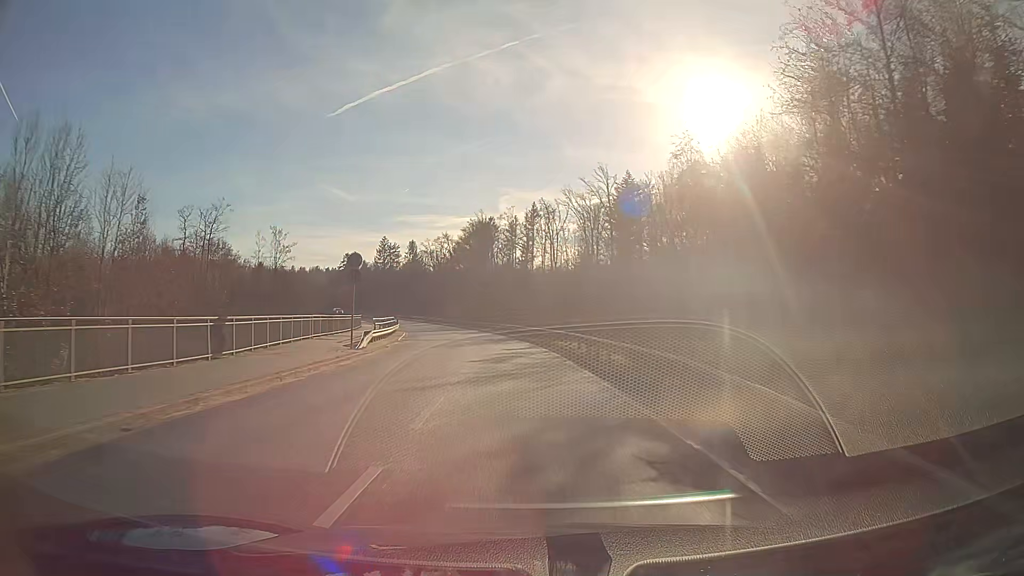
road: secondary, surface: asphalt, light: Day
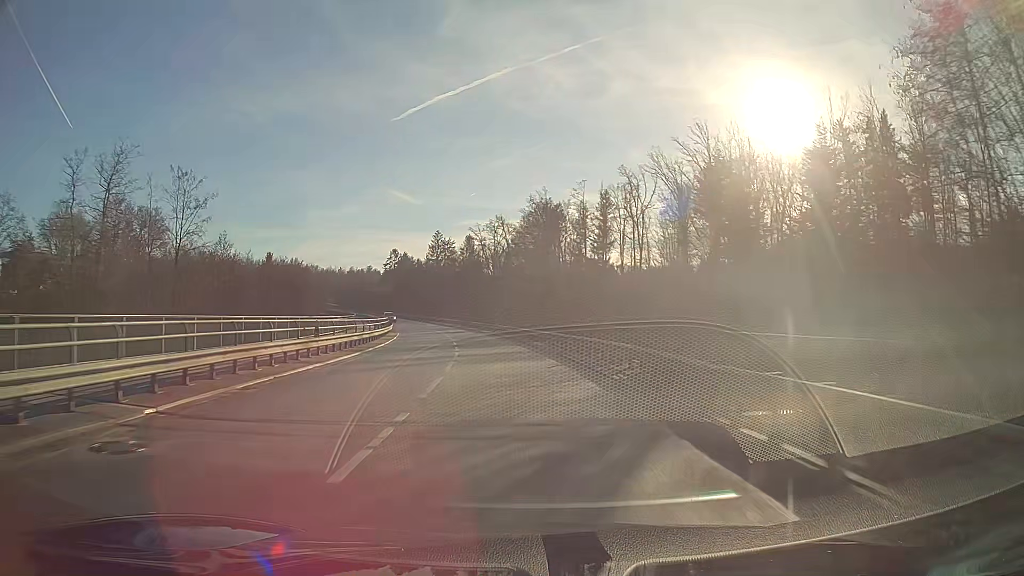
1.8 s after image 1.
(-1.8, +32.6) m; -6°
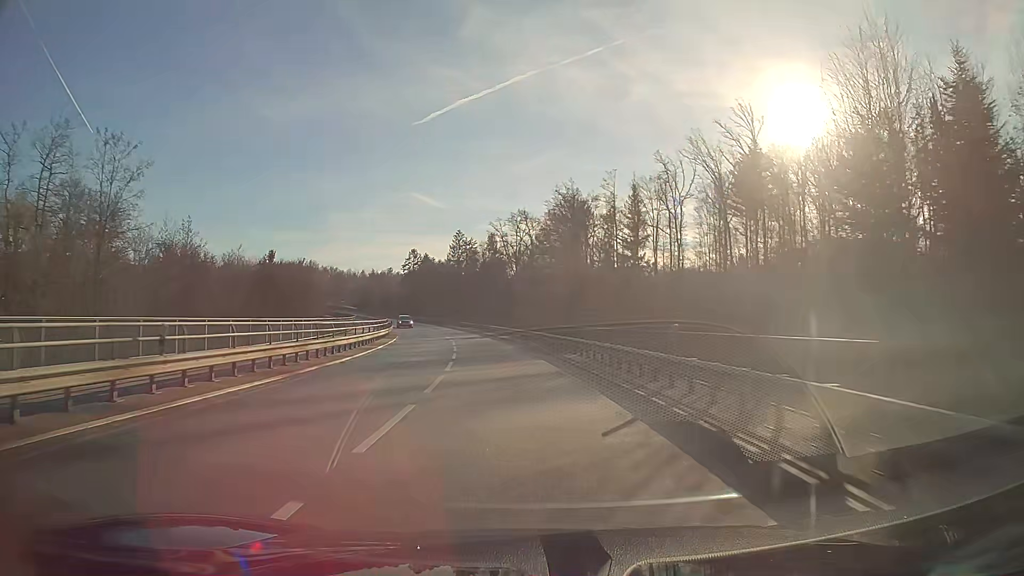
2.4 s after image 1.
(-0.2, +10.9) m; -2°
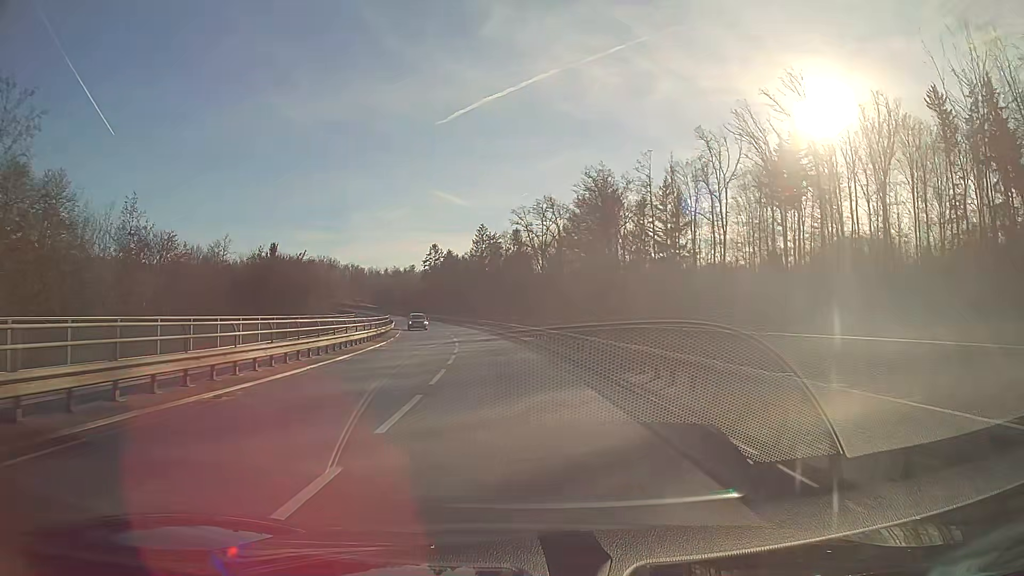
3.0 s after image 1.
(-0.2, +10.9) m; -2°
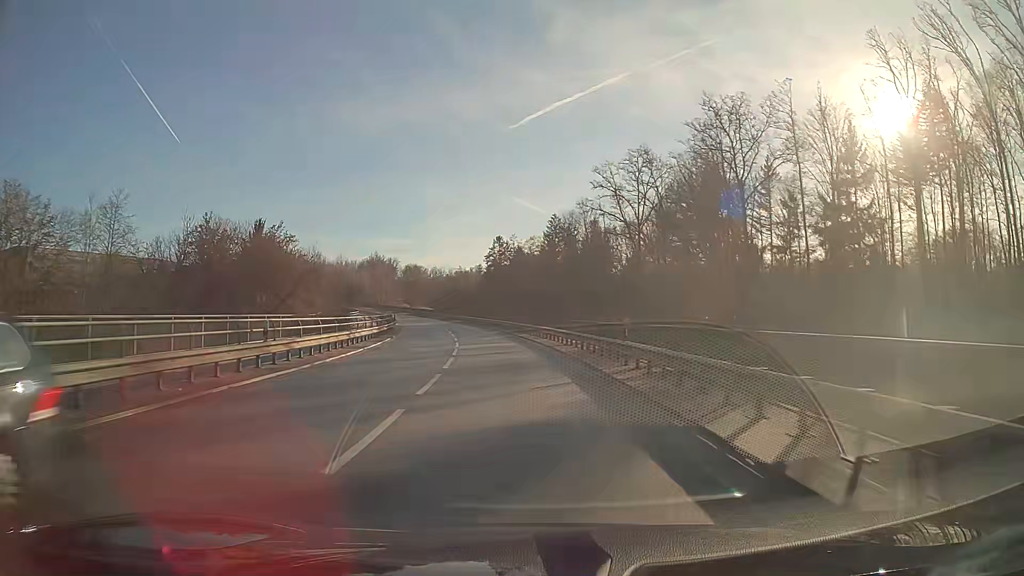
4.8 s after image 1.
(-1.8, +32.5) m; -6°
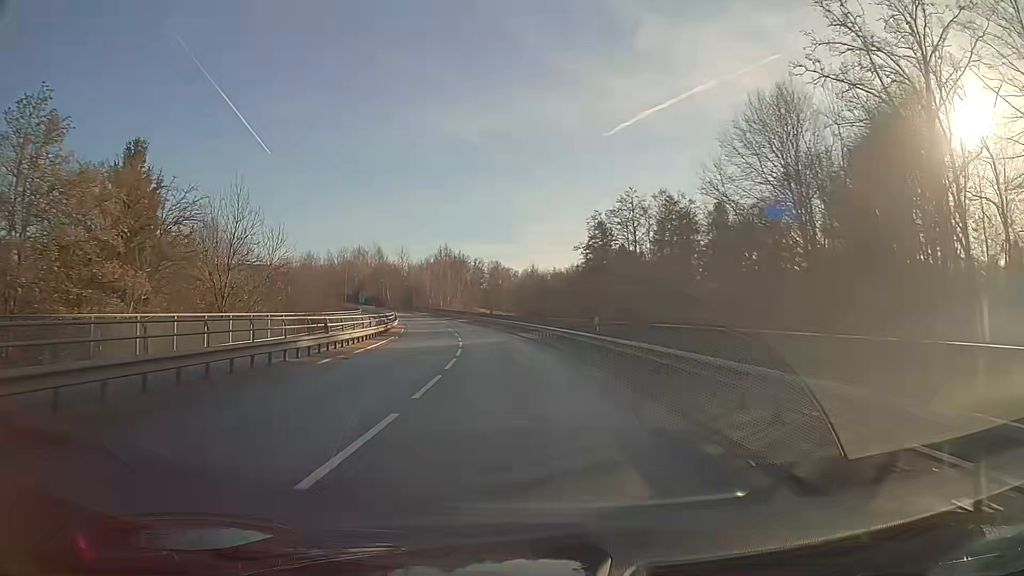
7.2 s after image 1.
(-3.1, +42.9) m; -8°
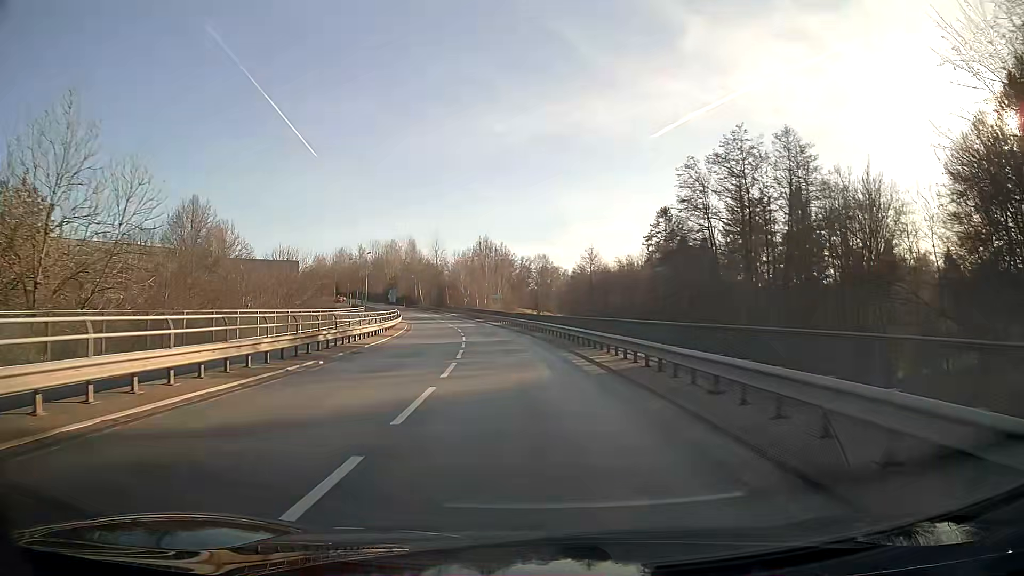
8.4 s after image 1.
(-0.8, +21.0) m; -4°
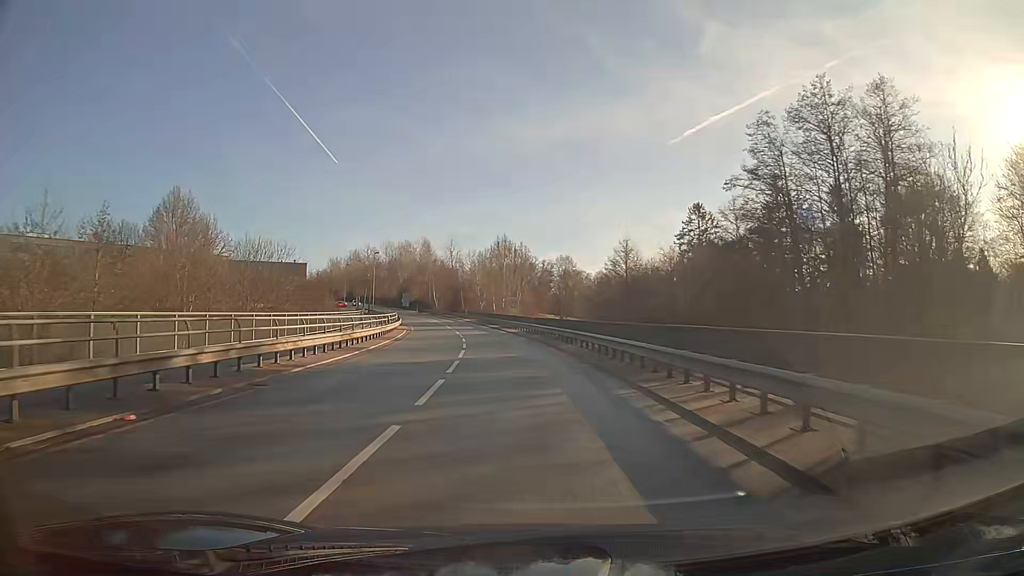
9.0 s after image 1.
(-0.2, +10.1) m; -2°
